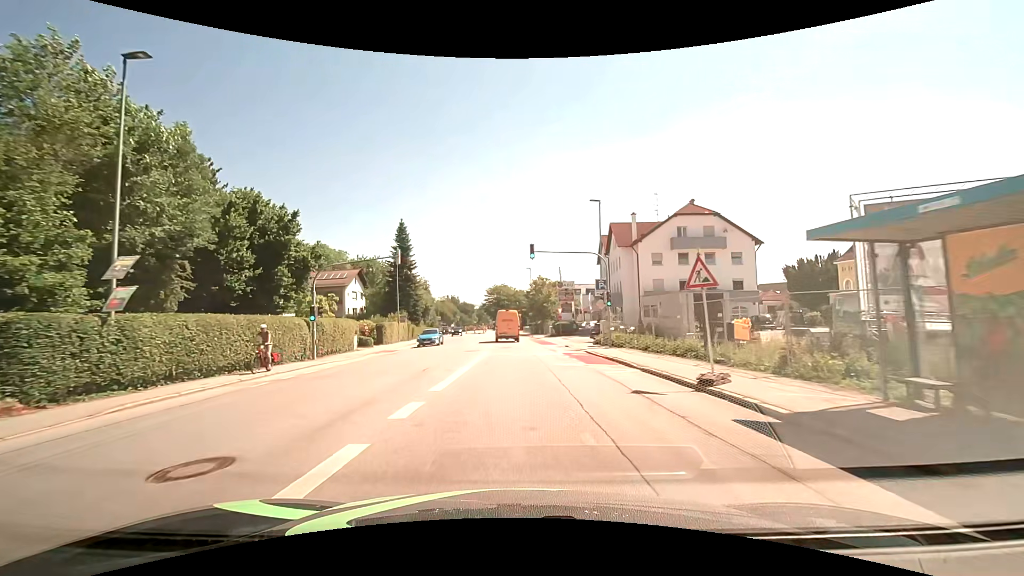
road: tertiary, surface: asphalt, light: Day
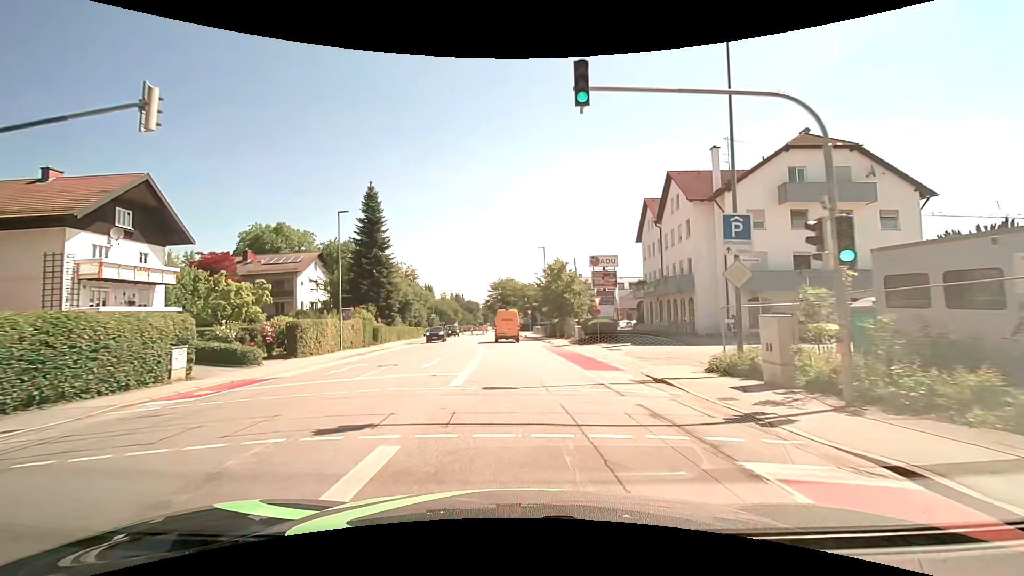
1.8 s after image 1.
(-0.2, +20.5) m; -1°
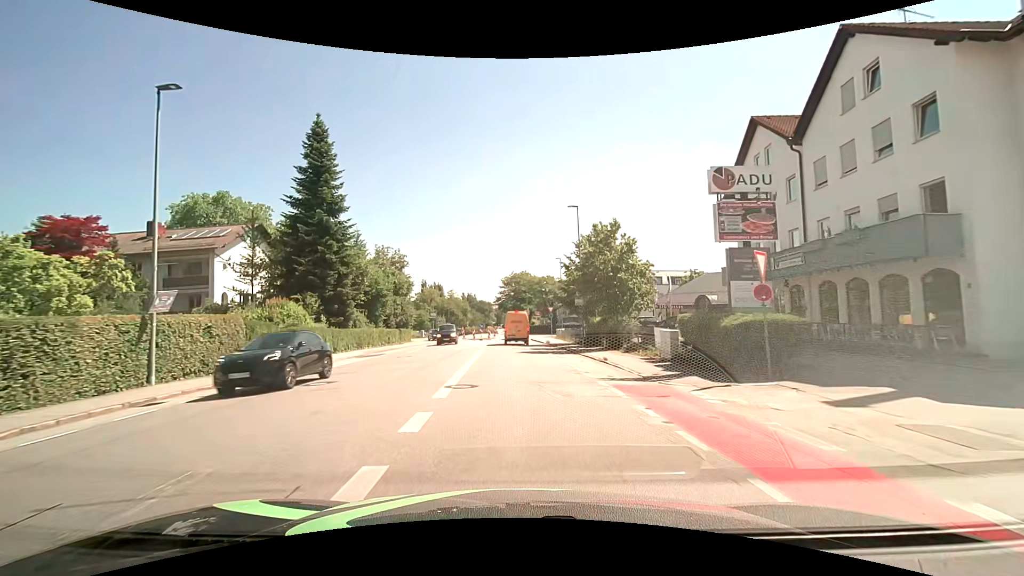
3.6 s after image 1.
(-0.2, +20.0) m; -2°
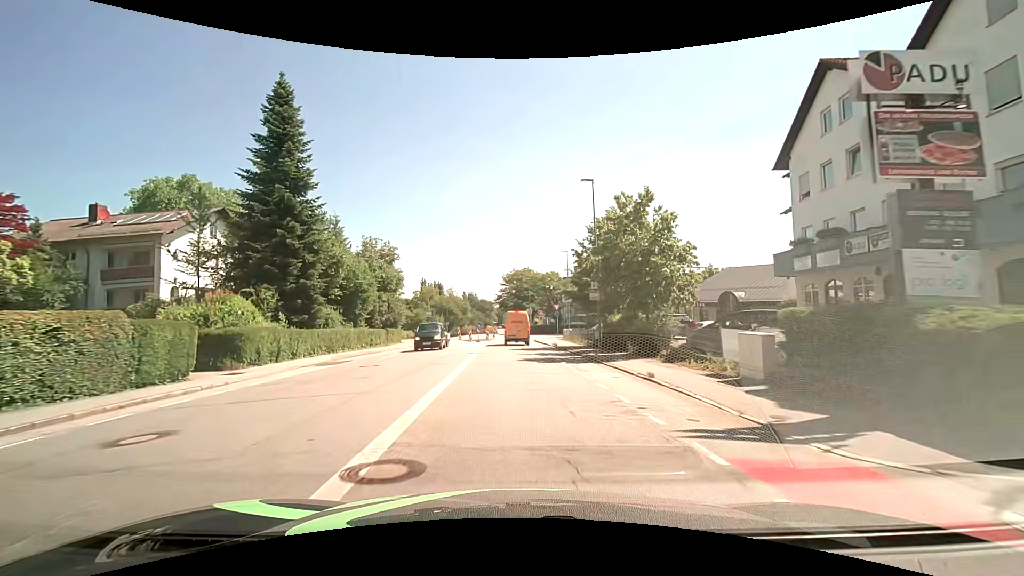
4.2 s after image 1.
(0.0, +6.6) m; 0°
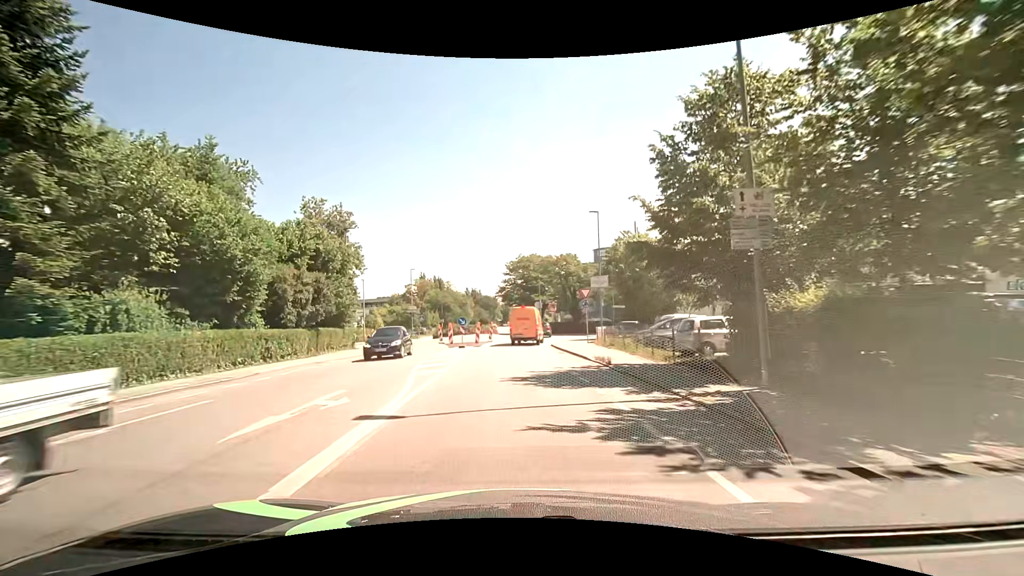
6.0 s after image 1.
(-0.2, +19.1) m; -1°
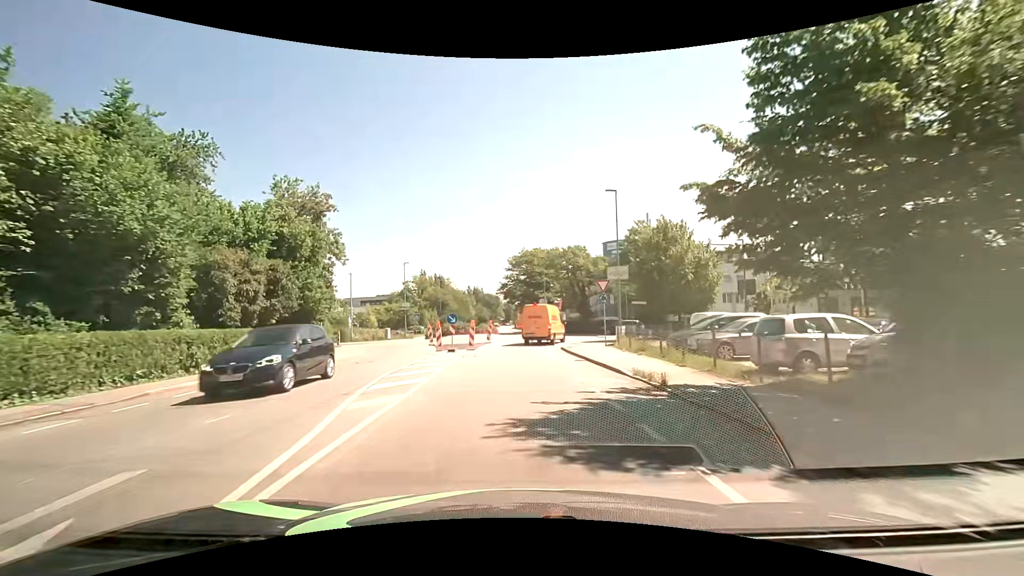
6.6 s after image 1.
(0.0, +6.0) m; 0°
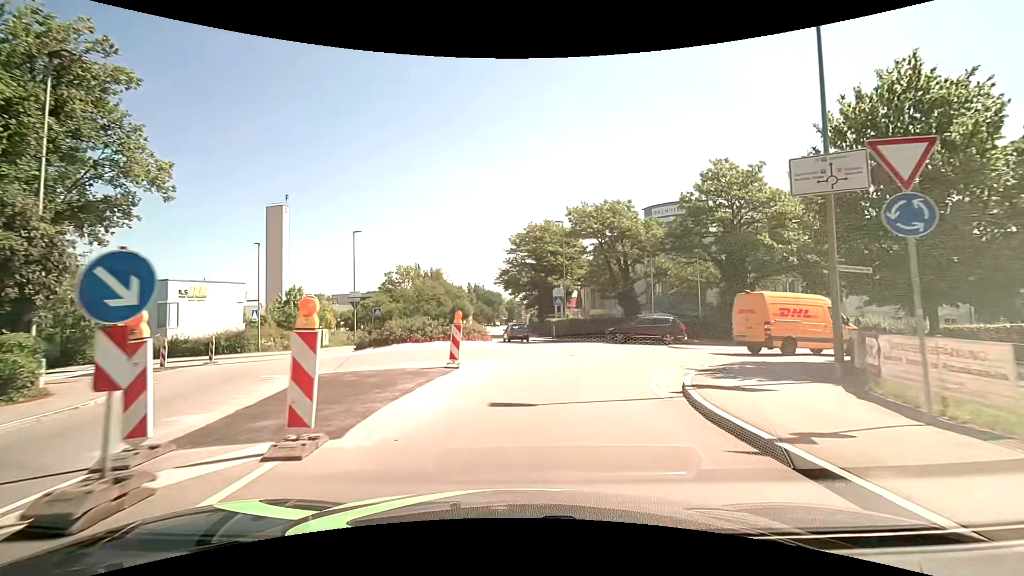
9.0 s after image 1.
(-0.1, +21.8) m; 0°
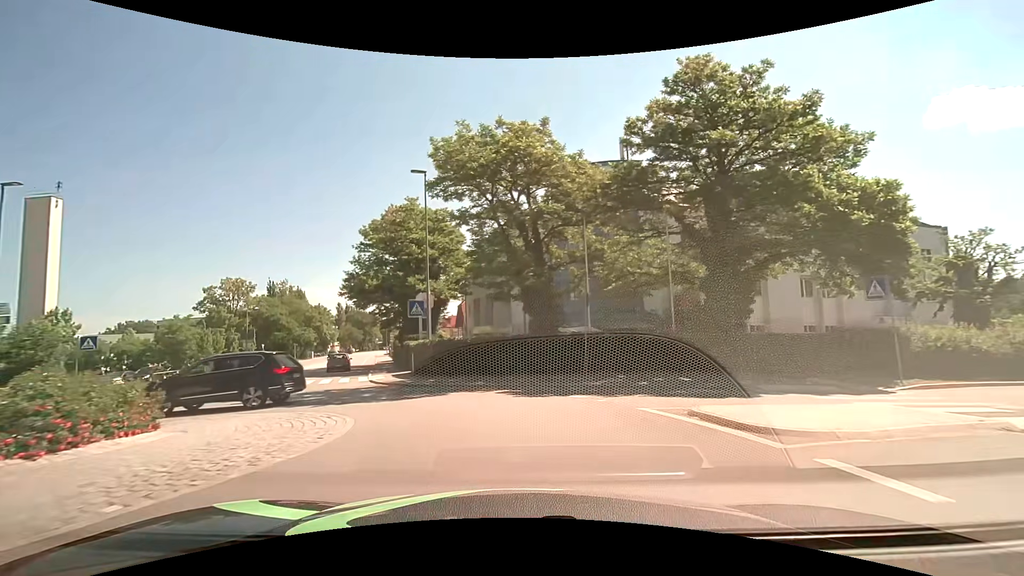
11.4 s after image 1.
(+2.2, +18.4) m; +13°
(-1, +10) (-6, +19) (-10, +28) (-14, +37) (-17, +47) (-20, +56) (-22, +66) (-25, +75) (-28, +85) (-31, +95) m
